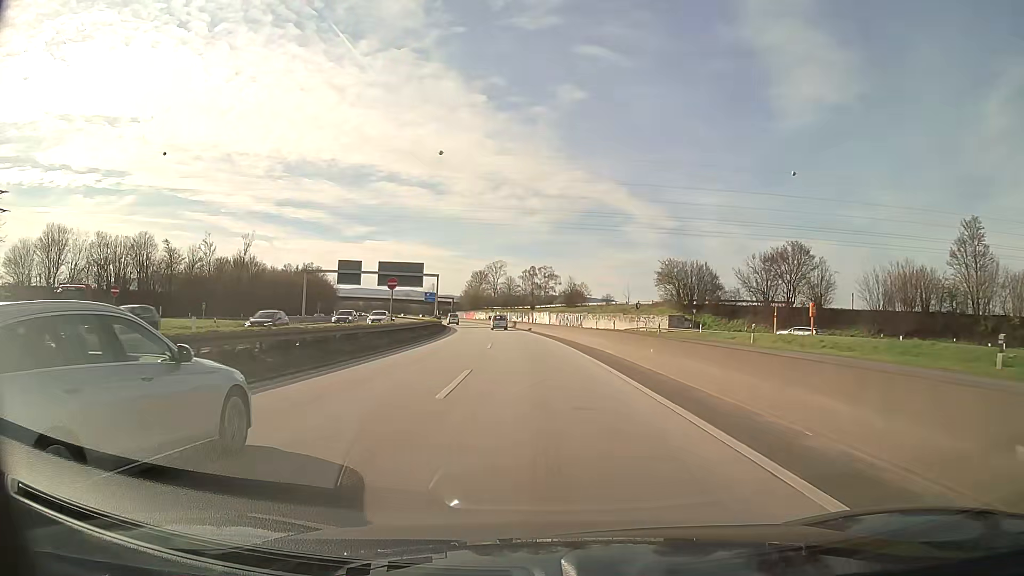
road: motorway_link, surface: asphalt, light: Day
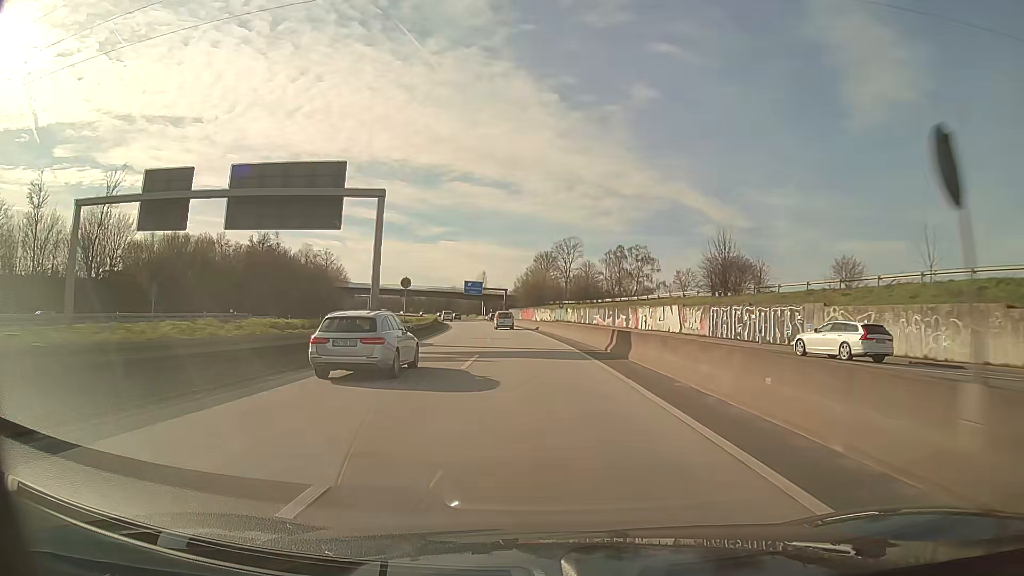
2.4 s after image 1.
(-3.6, +69.3) m; -6°
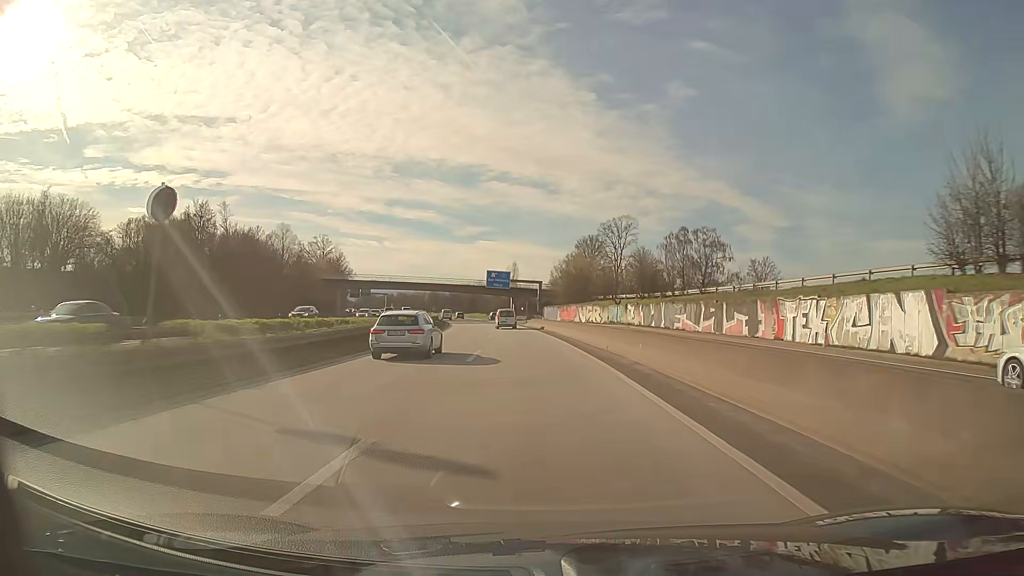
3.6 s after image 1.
(-0.9, +34.3) m; -3°
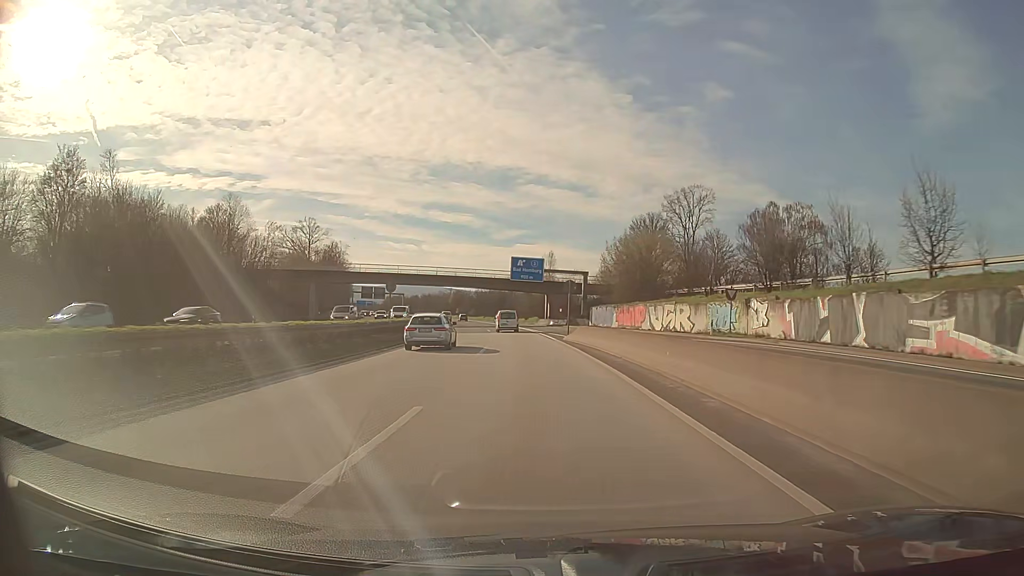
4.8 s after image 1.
(-1.0, +33.7) m; -3°
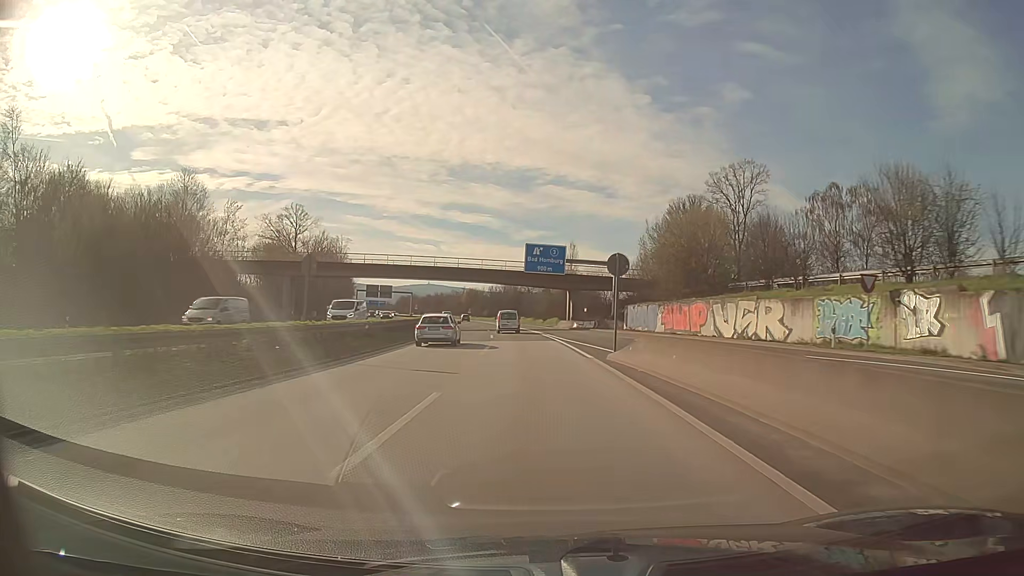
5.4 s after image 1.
(-0.3, +16.6) m; -2°
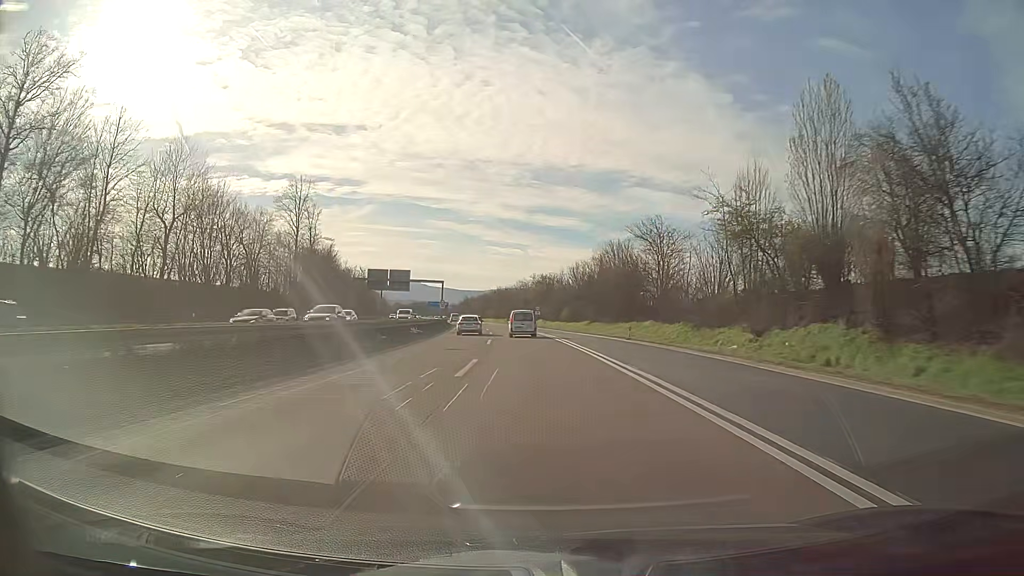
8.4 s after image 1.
(-5.4, +80.8) m; -8°
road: motorway
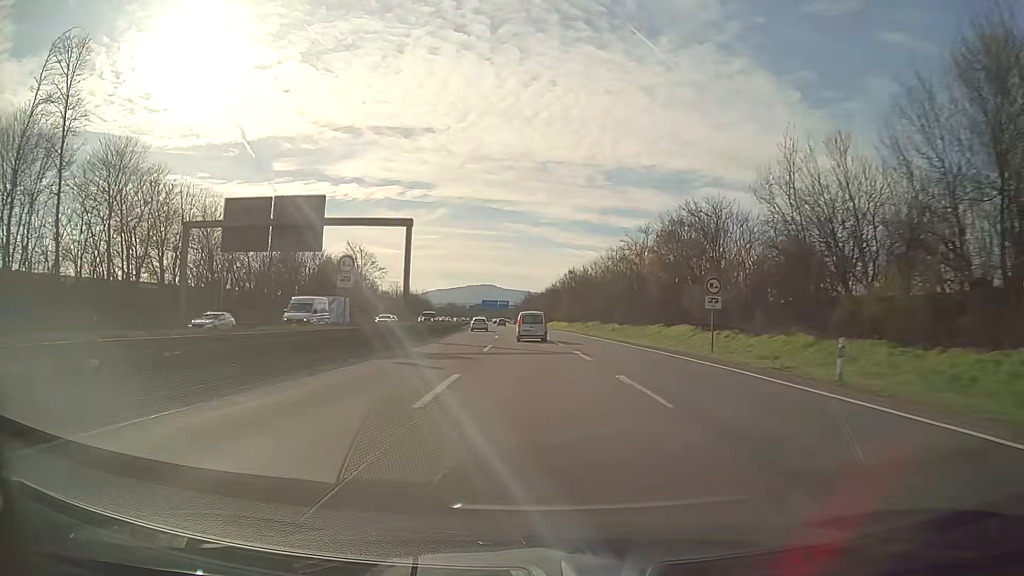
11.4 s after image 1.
(-3.2, +78.0) m; -5°
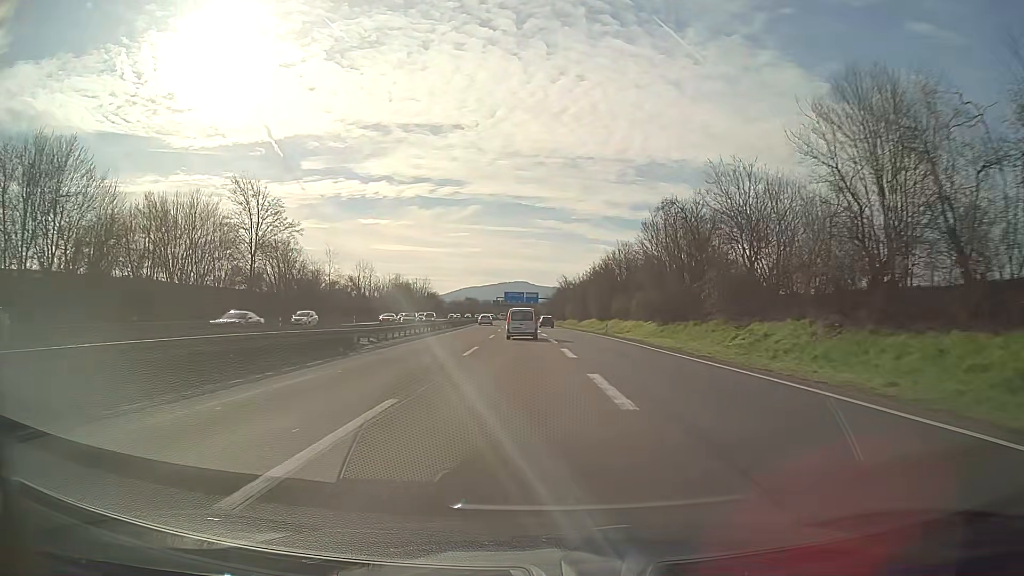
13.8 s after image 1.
(-1.8, +60.5) m; -3°
(0, +10) (0, +20) (0, +30) (0, +40) (0, +50) (0, +60) (-1, +70) (-1, +80) (-1, +90) (-1, +100) m
